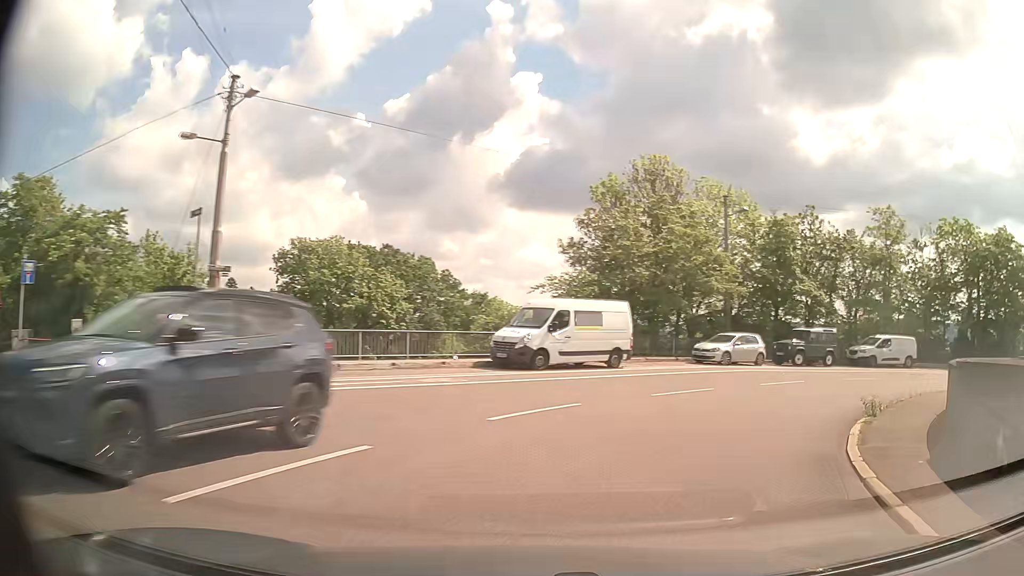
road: secondary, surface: asphalt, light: Day
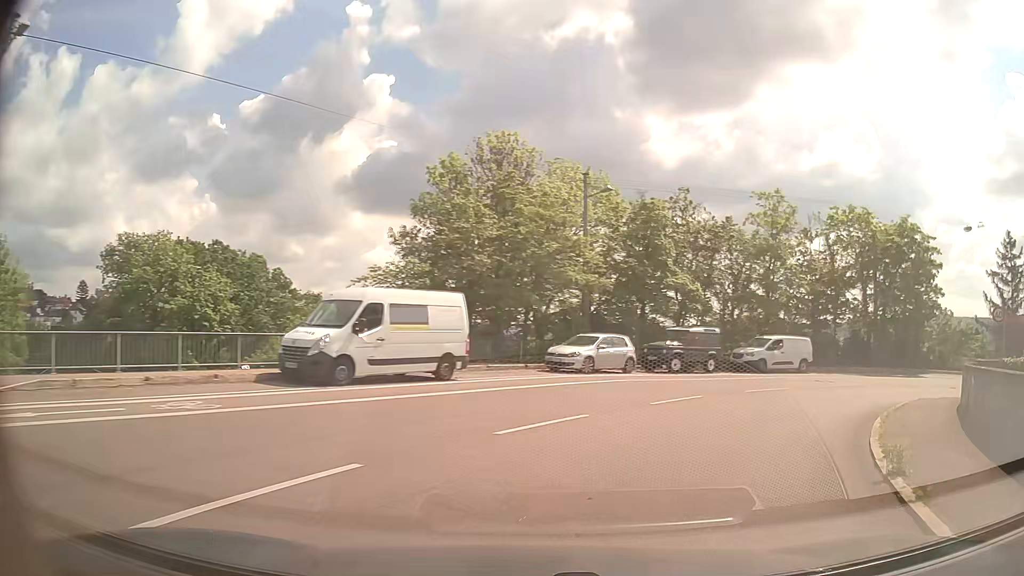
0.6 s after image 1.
(+0.6, +5.9) m; +12°
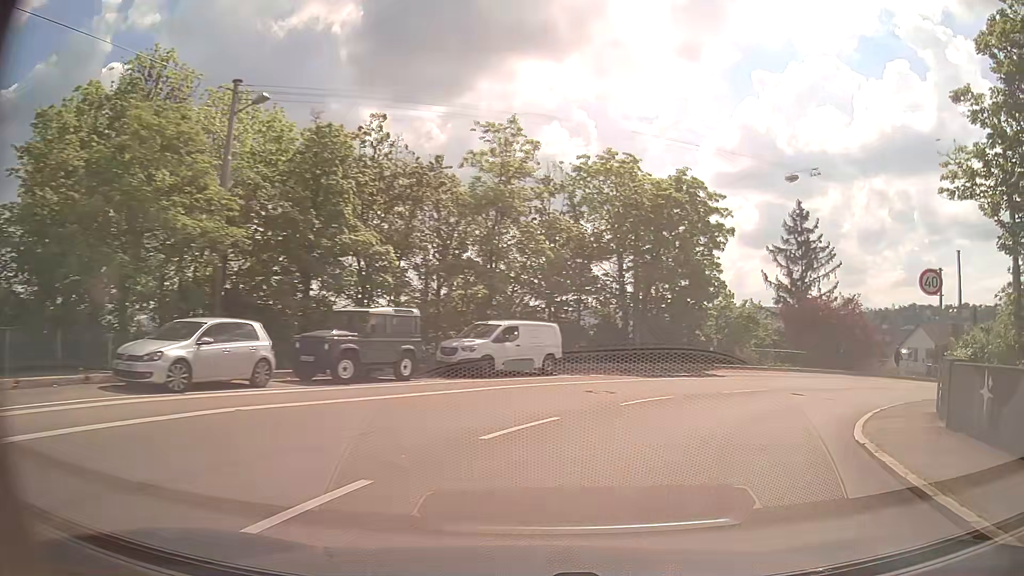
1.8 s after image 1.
(+2.6, +11.1) m; +26°
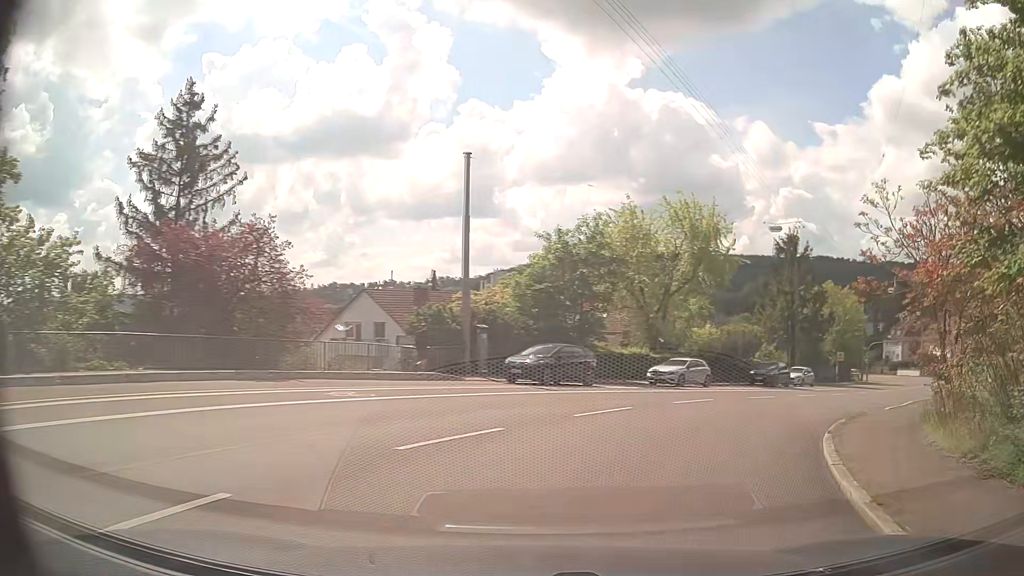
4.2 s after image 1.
(+9.1, +19.8) m; +50°
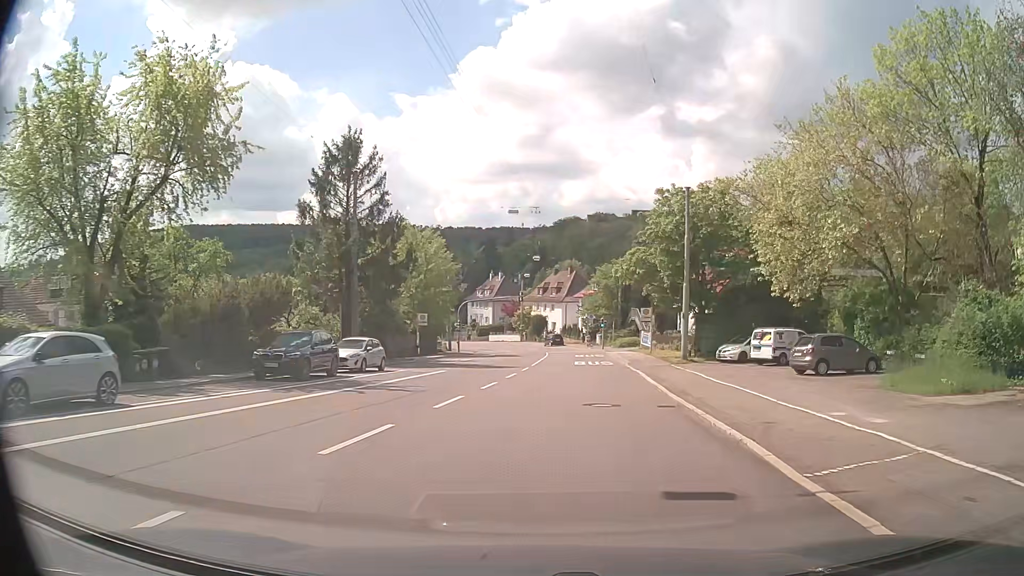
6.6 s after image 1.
(+8.3, +20.8) m; +37°
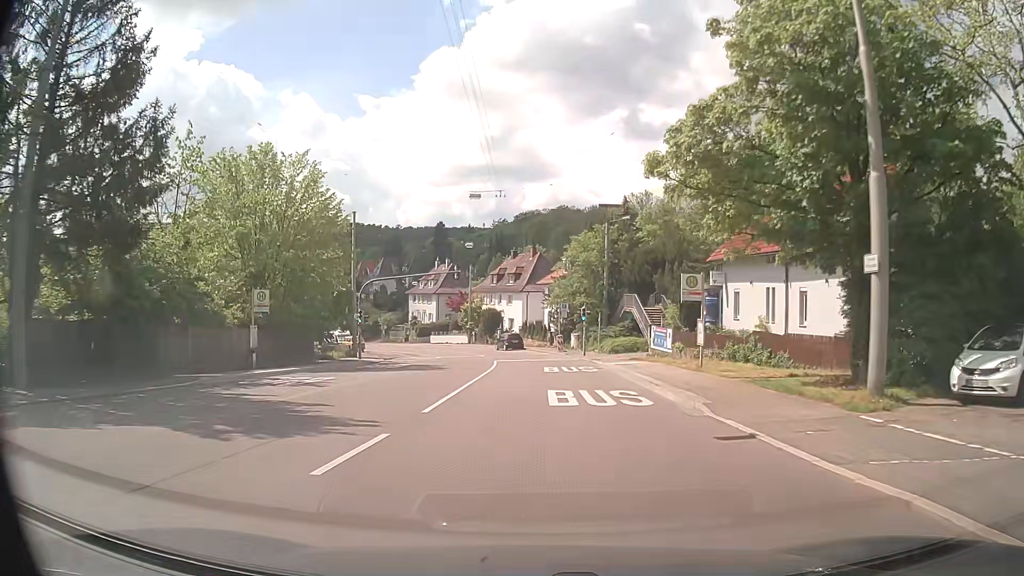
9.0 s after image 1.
(+1.3, +25.2) m; +3°
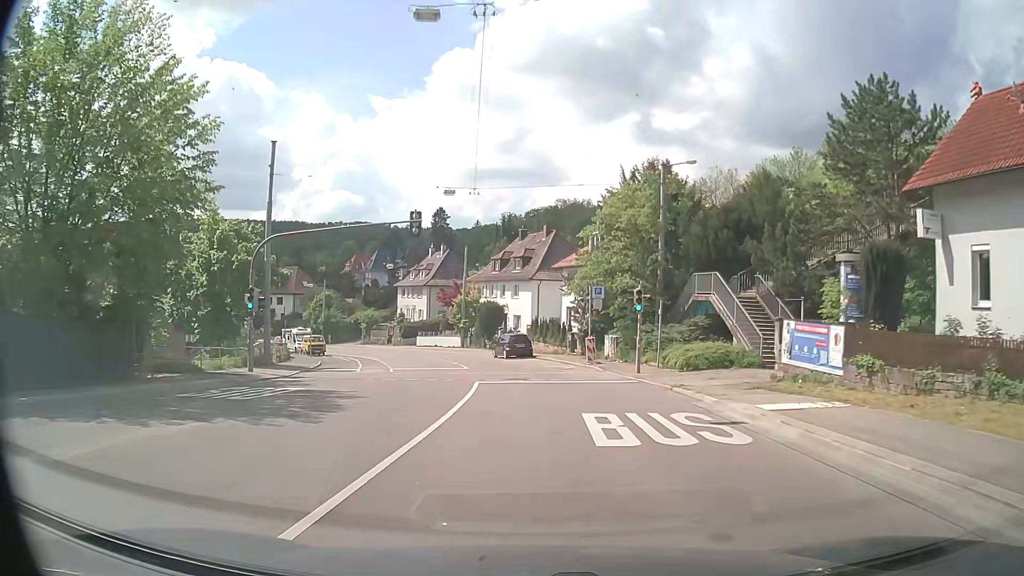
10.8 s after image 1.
(-0.2, +19.3) m; 0°
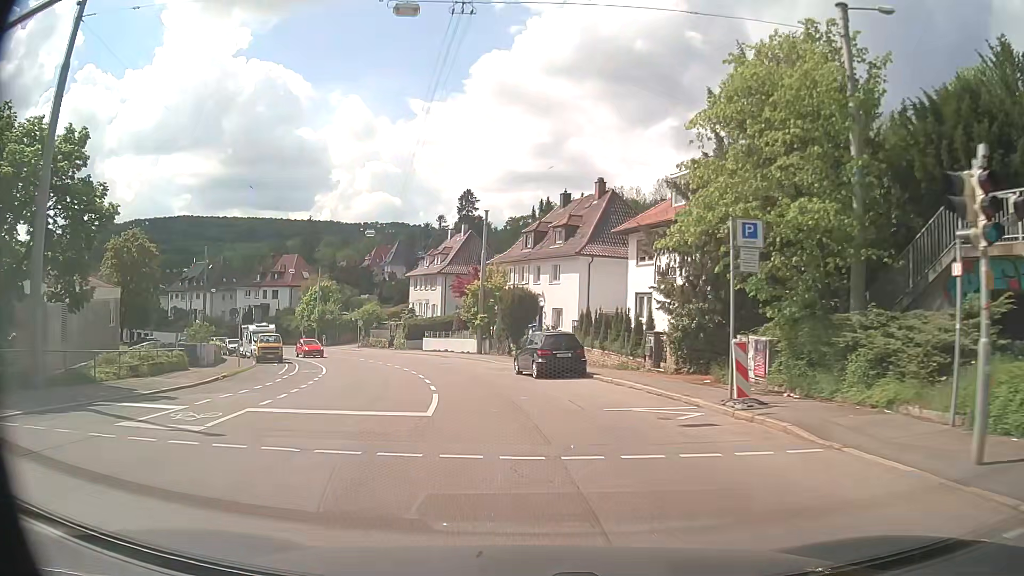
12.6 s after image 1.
(-0.6, +19.2) m; -4°
(0, +10) (-2, +20) (-4, +30) (-7, +39) (-10, +49) (-15, +57) (-21, +65) (-28, +73) (-35, +79) (-43, +85) m
